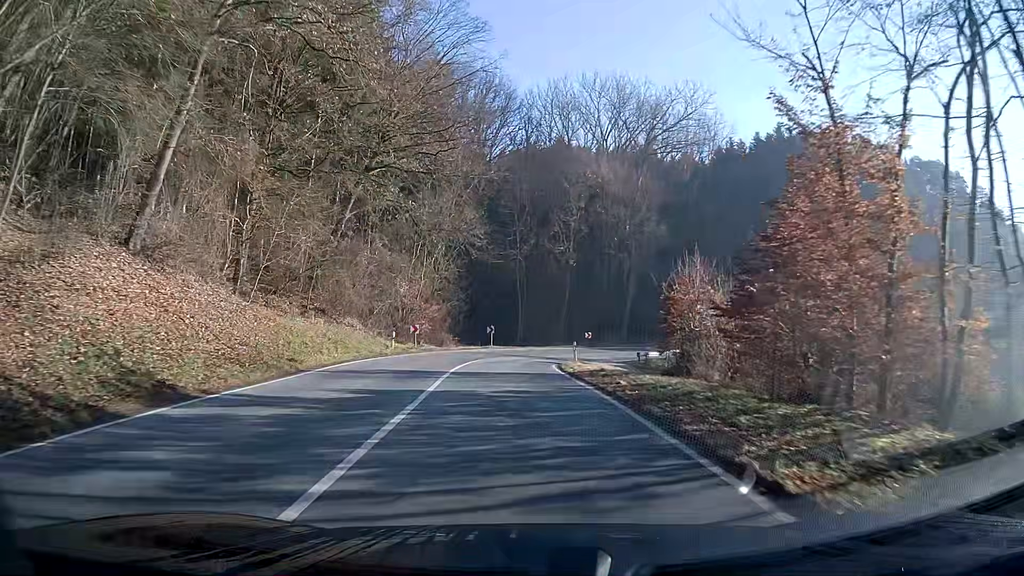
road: secondary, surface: asphalt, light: Day
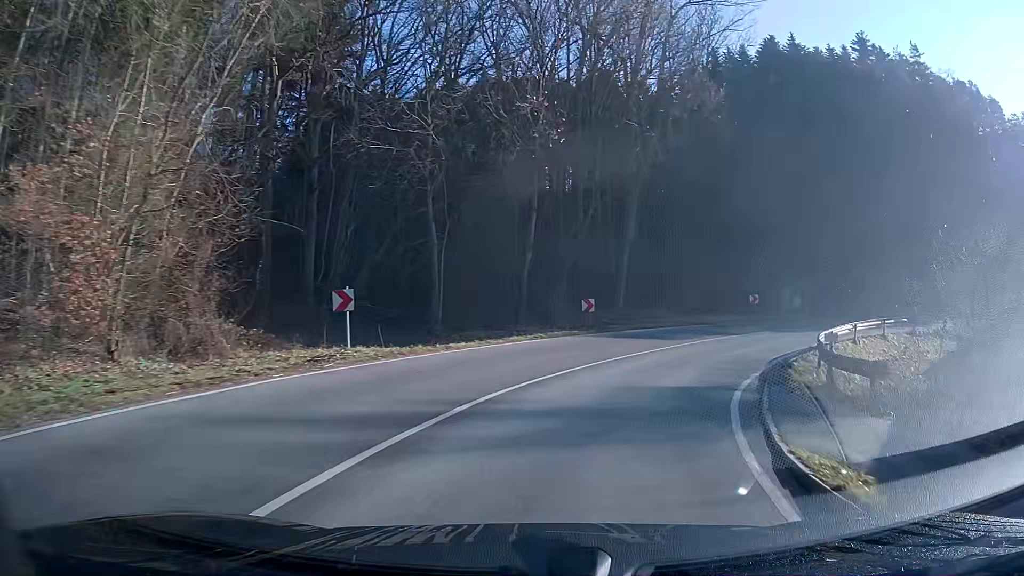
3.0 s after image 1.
(+0.5, +32.6) m; +12°
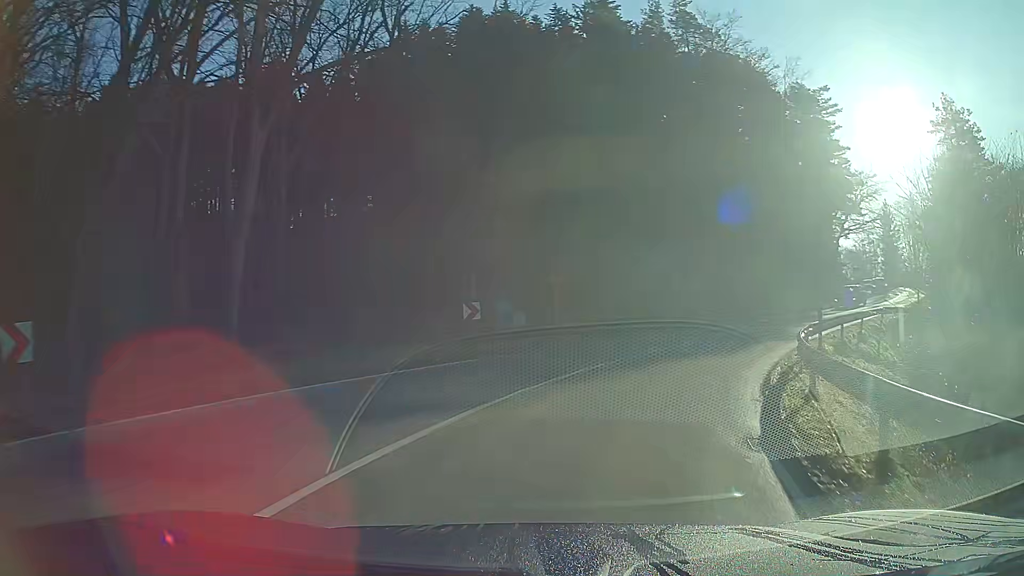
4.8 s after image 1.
(+4.5, +18.6) m; +28°
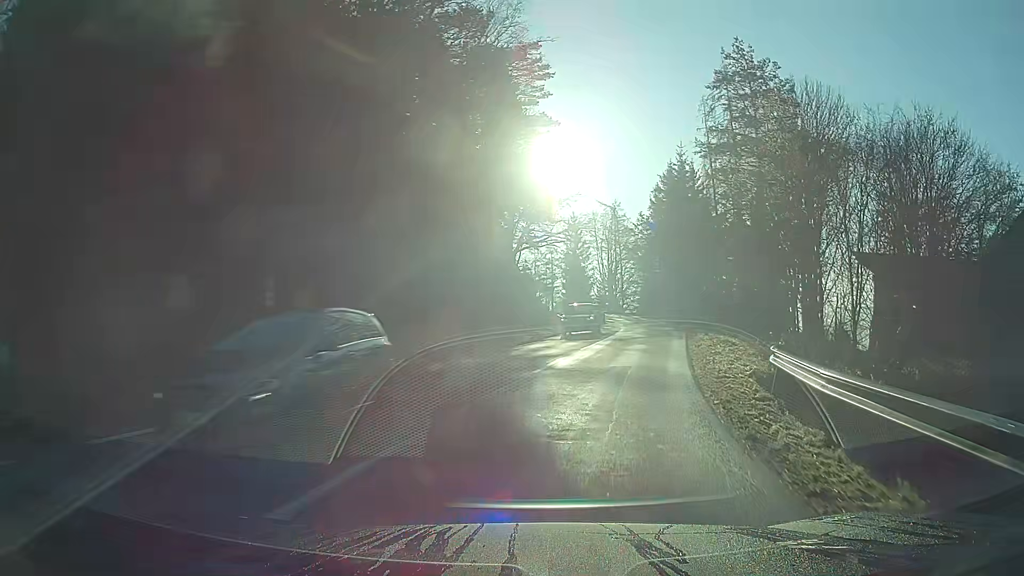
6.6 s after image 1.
(+5.1, +19.1) m; +27°
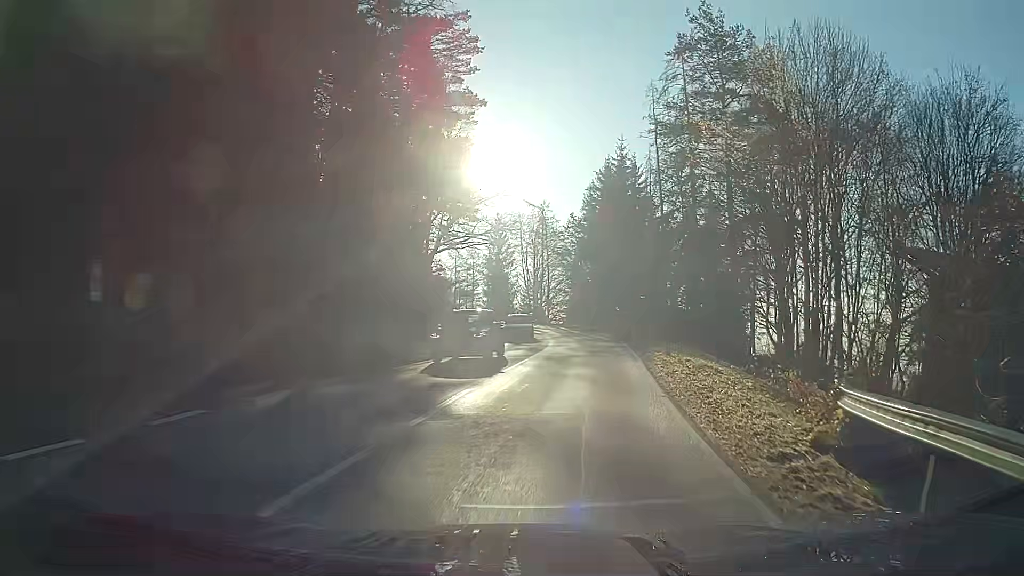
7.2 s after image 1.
(+0.4, +7.0) m; +5°
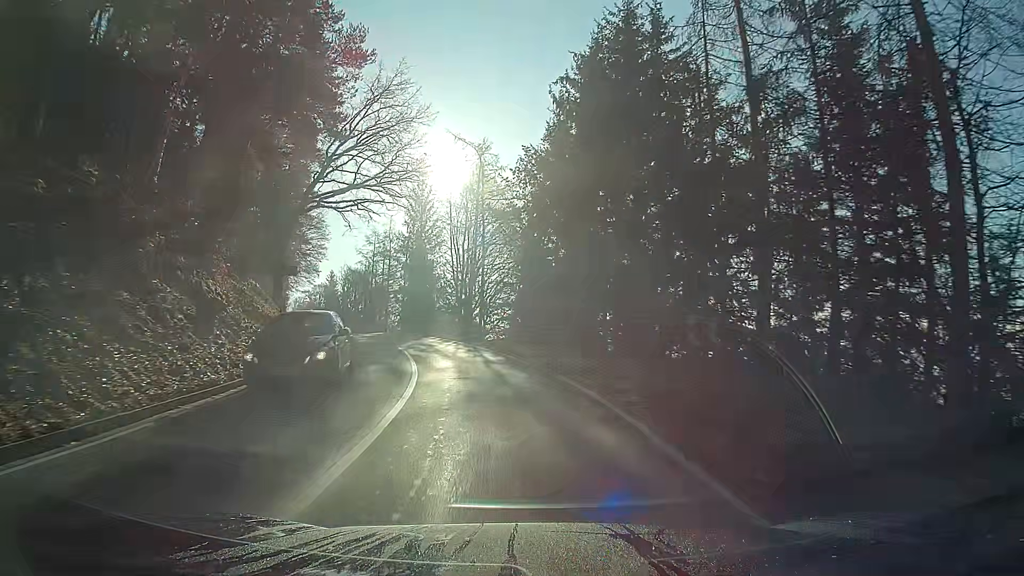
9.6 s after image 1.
(+1.5, +29.2) m; +1°
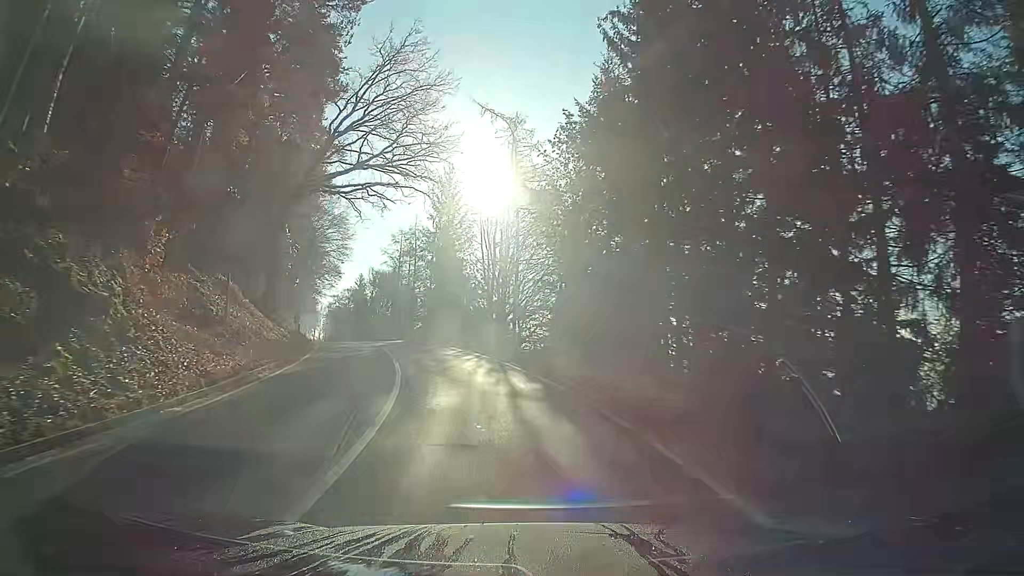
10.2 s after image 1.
(-0.2, +7.4) m; -4°
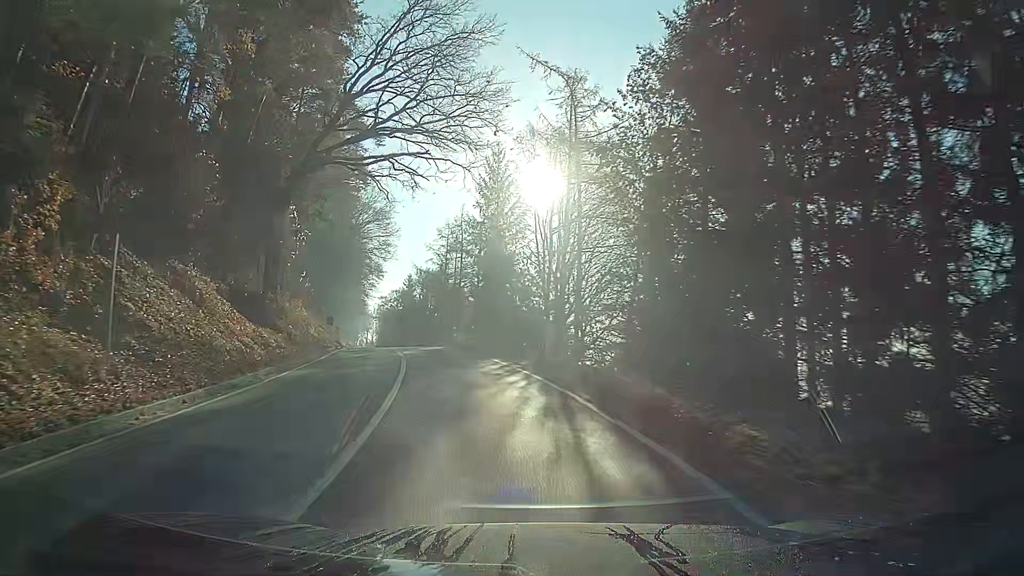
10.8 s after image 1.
(-0.3, +7.5) m; -5°
(0, +10) (-2, +20) (-3, +30) (-5, +40) (-8, +49) (-10, +59) (-12, +69) (-14, +79) (-16, +88) (-18, +98) m
